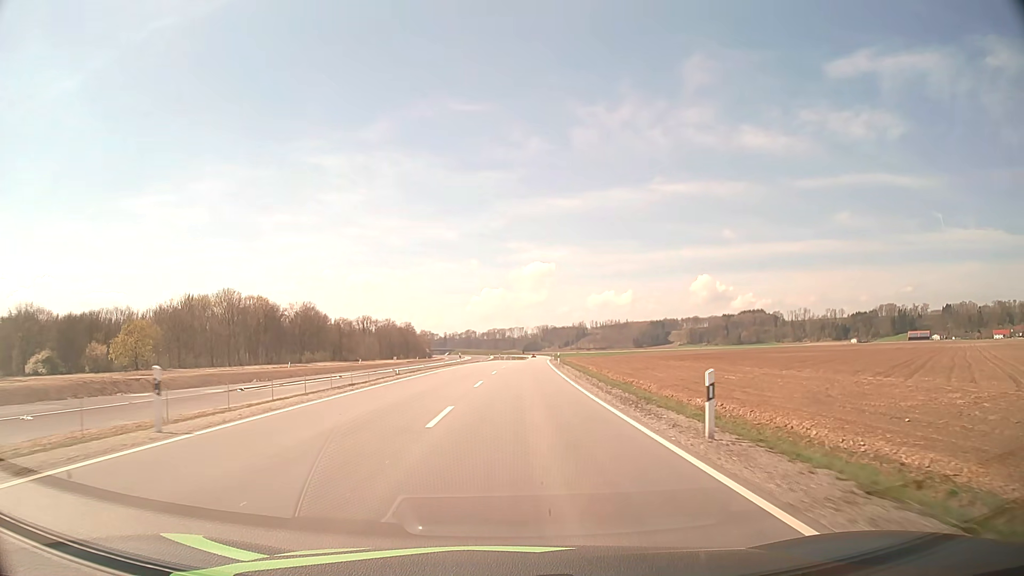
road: tertiary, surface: asphalt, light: Day
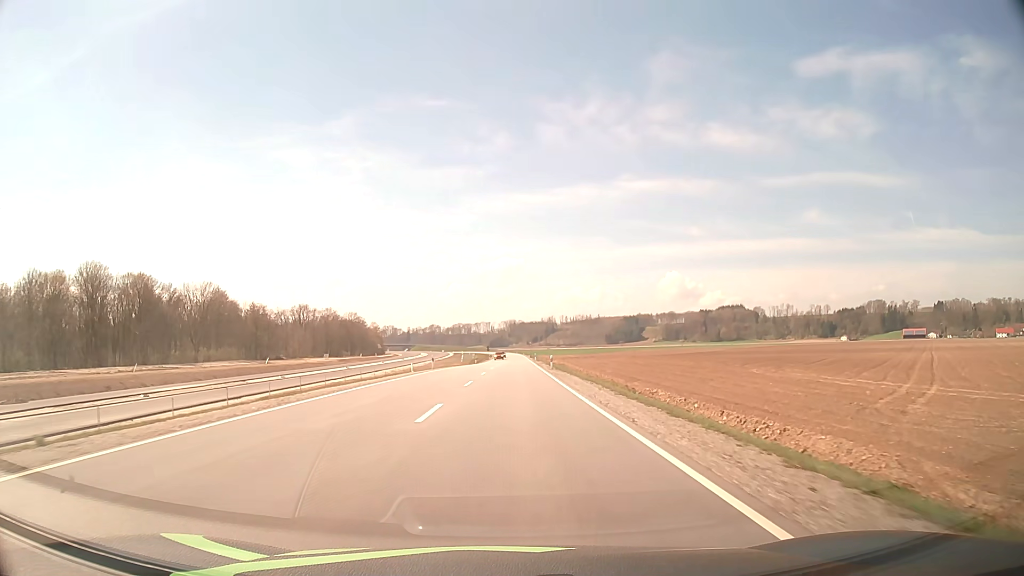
(+1.8, +61.0) m; +3°
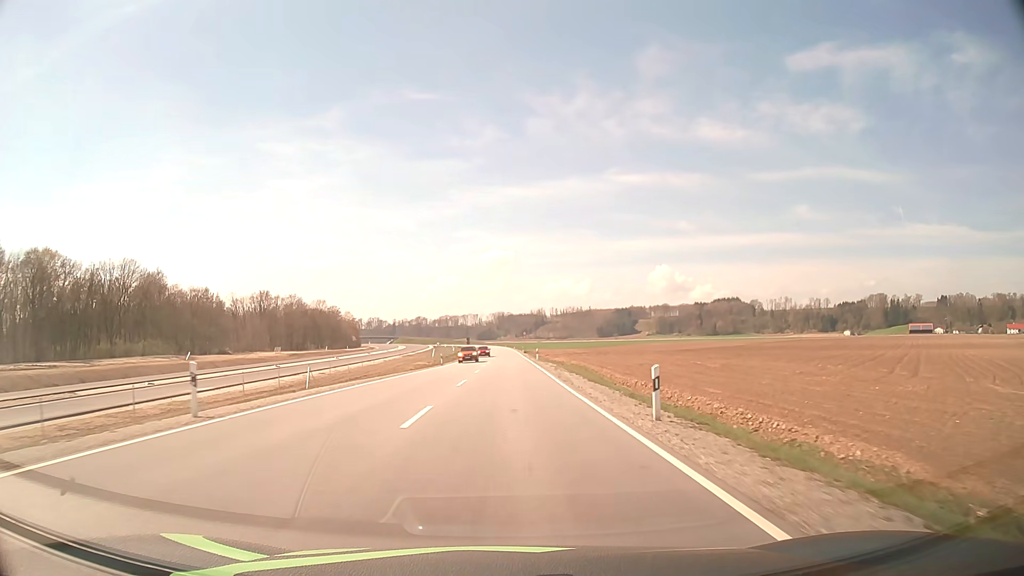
(+0.3, +38.0) m; +1°
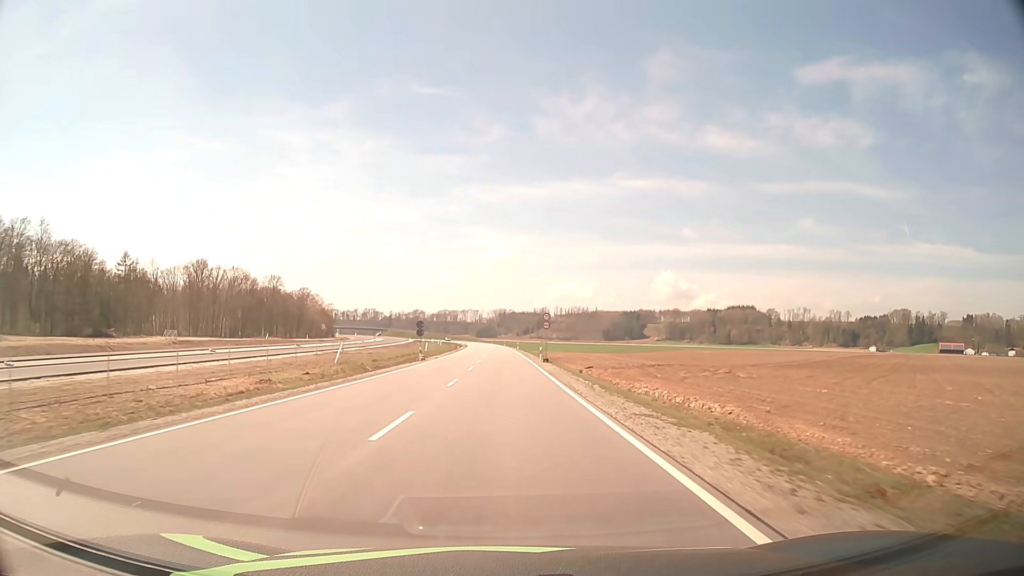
(+0.3, +62.9) m; 0°
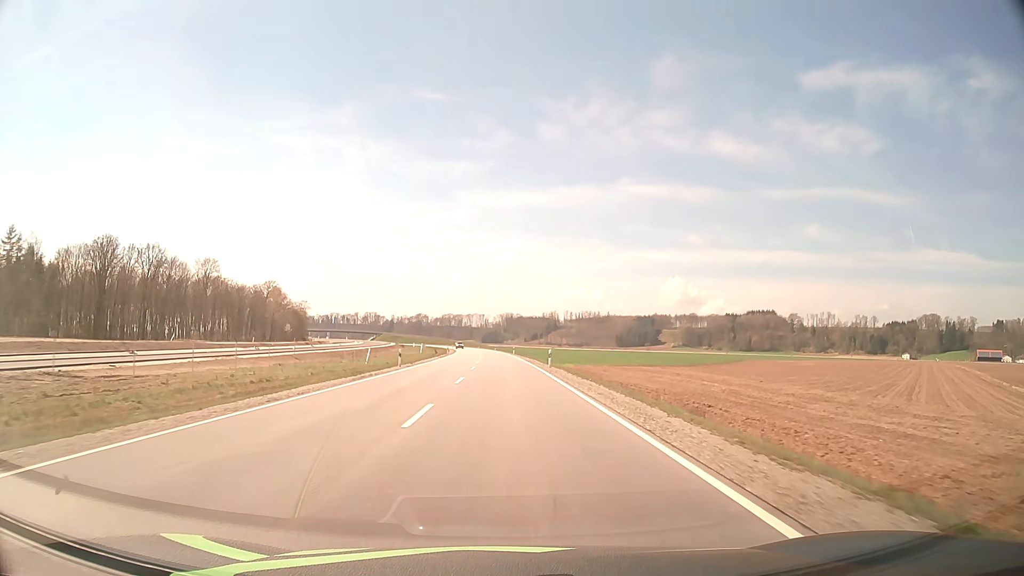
(-0.4, +59.8) m; -1°
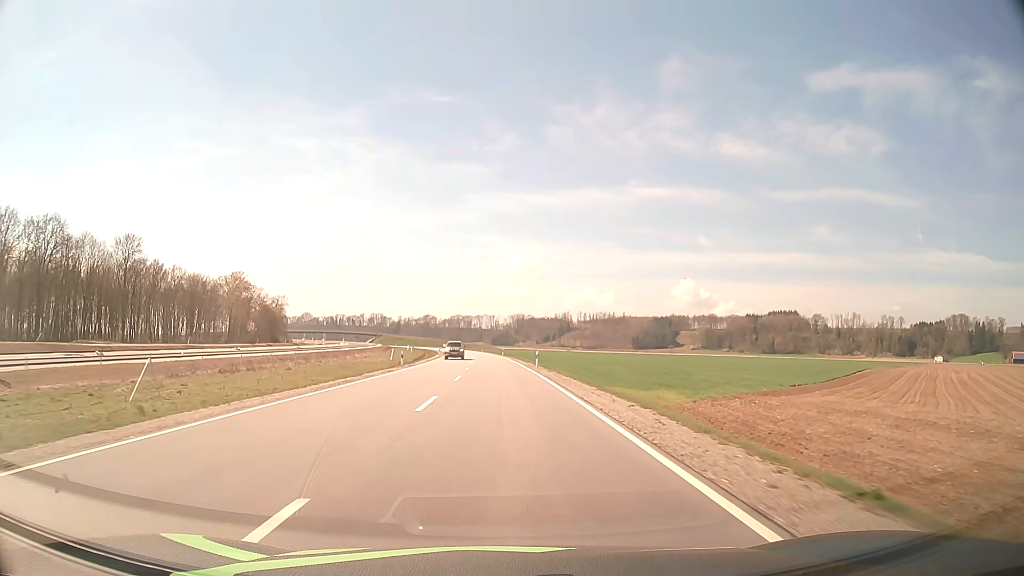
(-0.3, +46.2) m; -1°
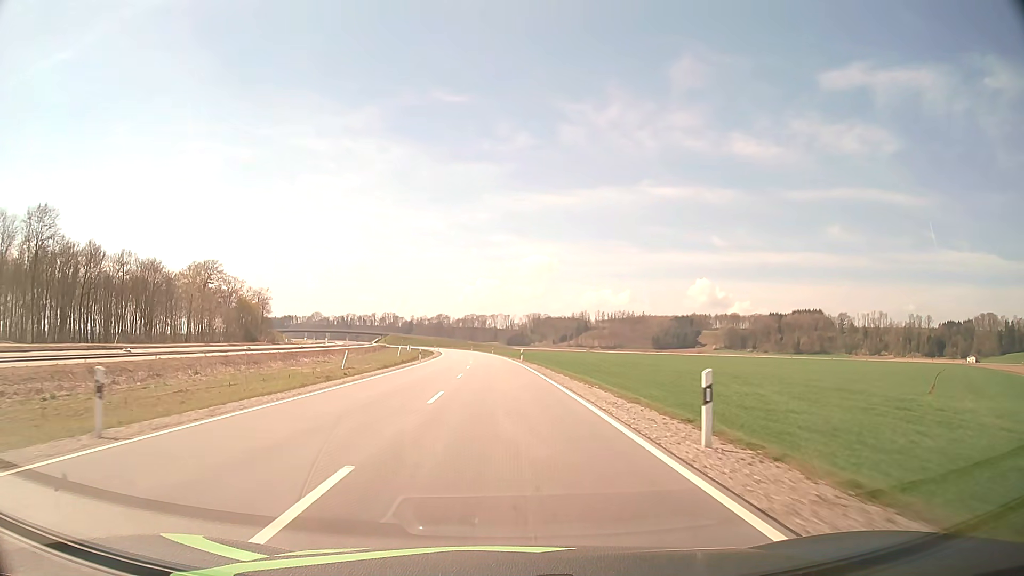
(-0.5, +35.2) m; -1°
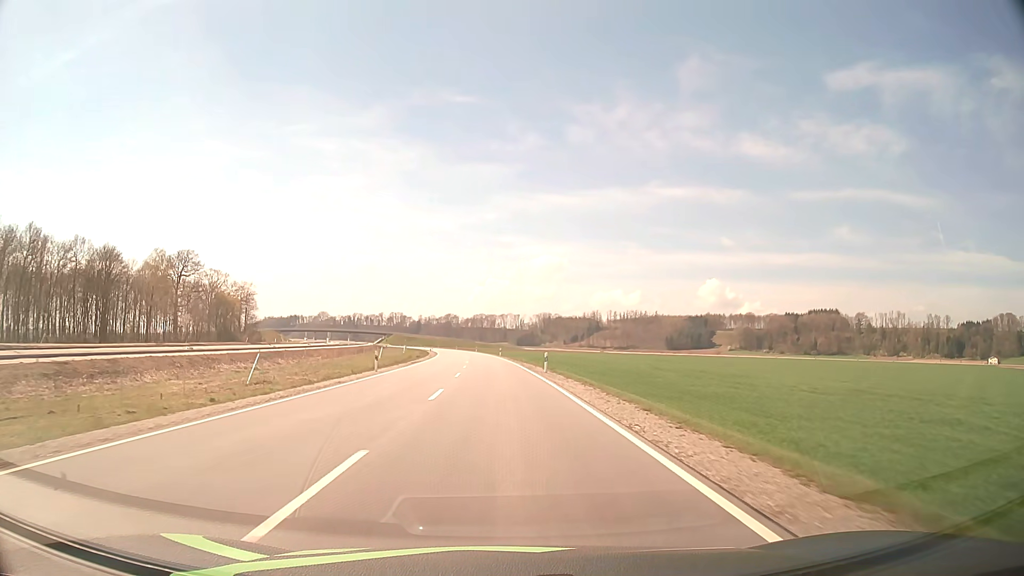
(-0.2, +23.6) m; -1°
(0, +10) (0, +20) (0, +30) (-1, +40) (-1, +50) (-2, +60) (-2, +70) (-3, +80) (-4, +90) (-5, +100) m
